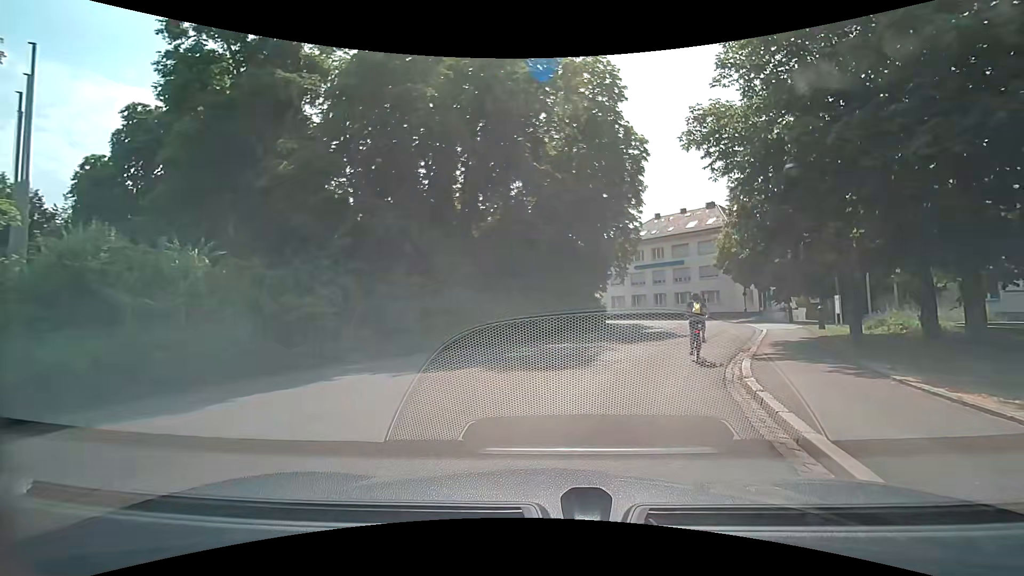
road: unclassified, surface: asphalt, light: Day
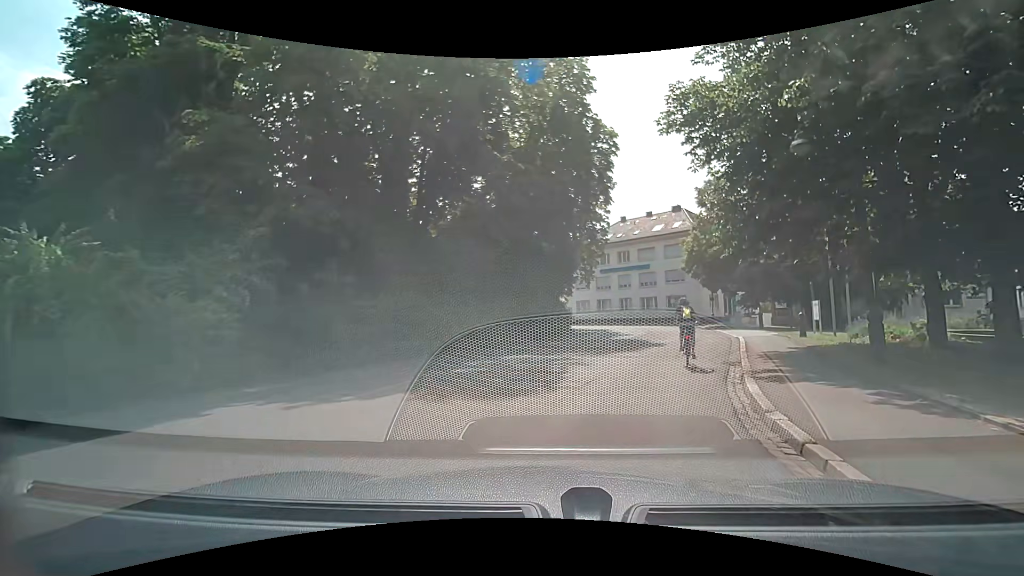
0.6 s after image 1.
(+0.1, +2.7) m; +5°
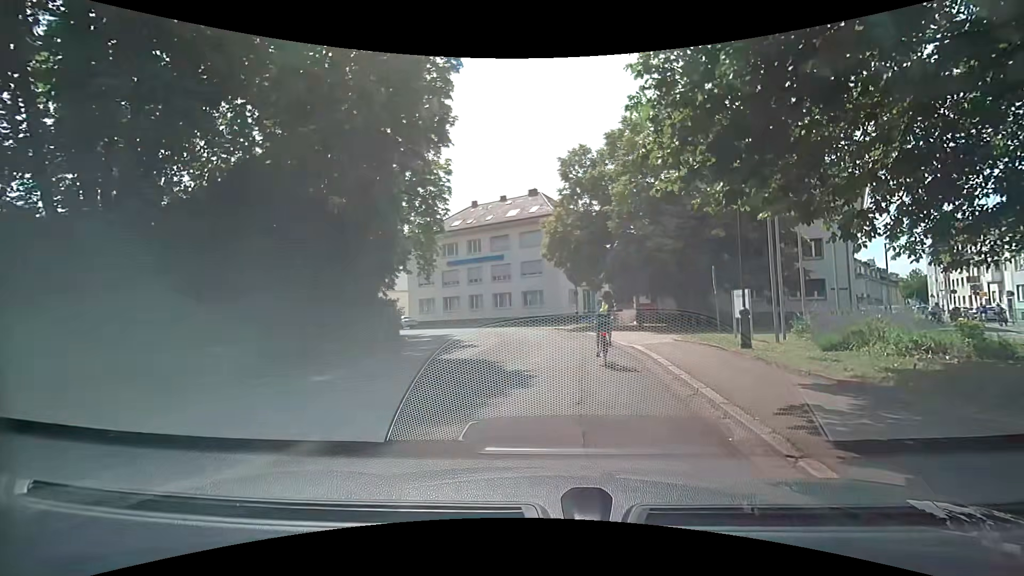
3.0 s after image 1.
(+1.4, +10.7) m; +16°
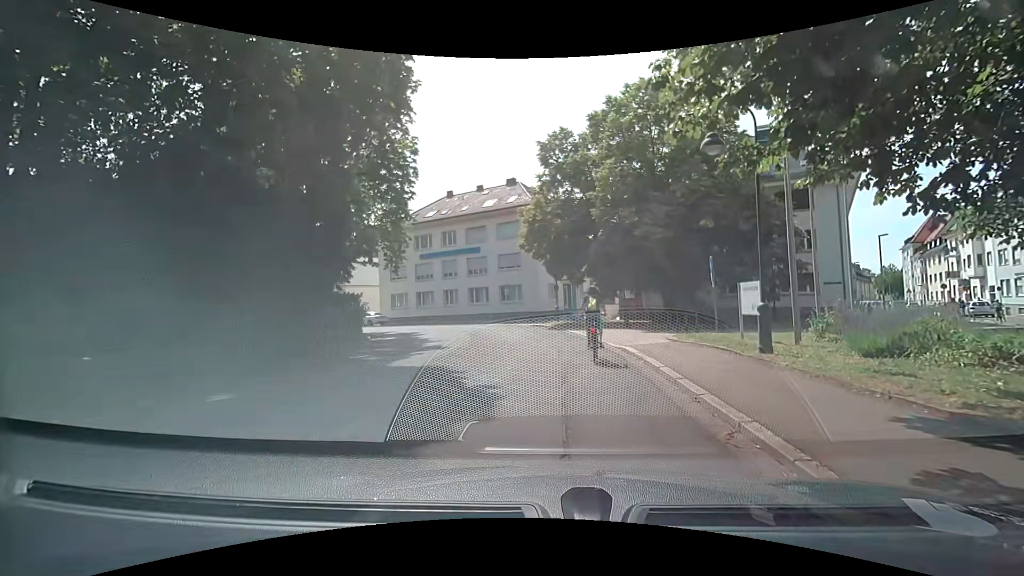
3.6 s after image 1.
(+0.1, +2.7) m; +2°
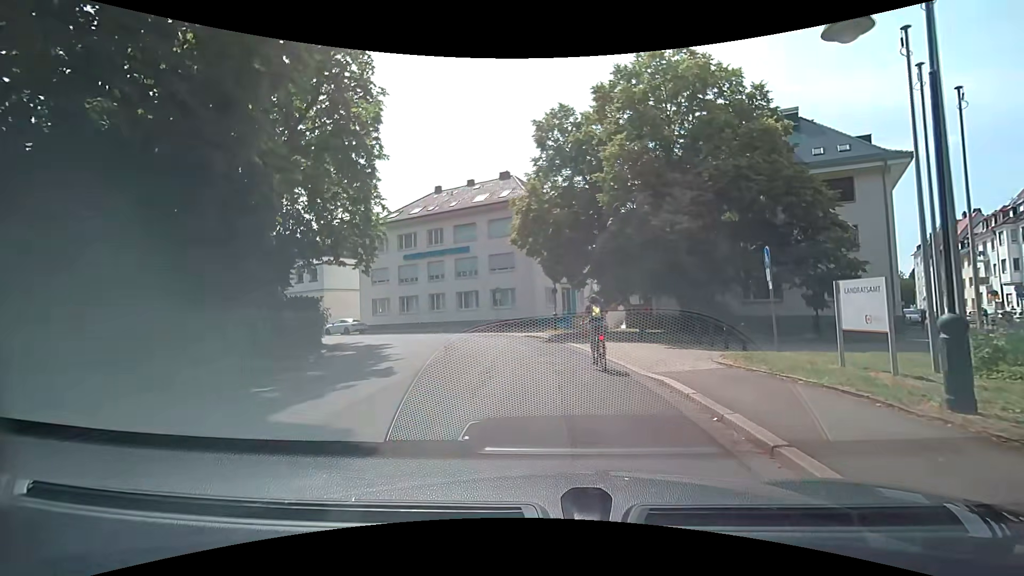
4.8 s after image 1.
(+0.1, +4.9) m; +1°
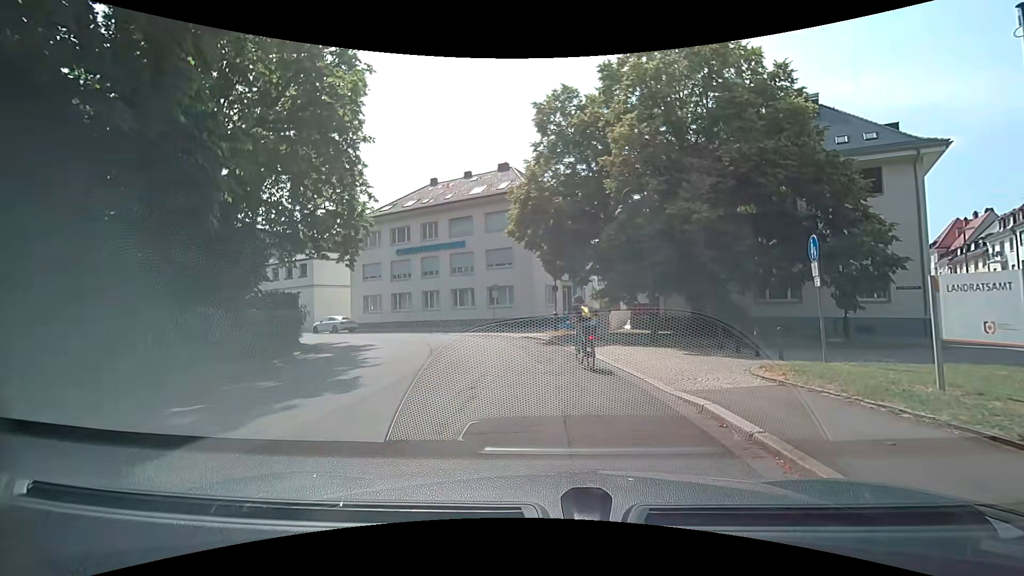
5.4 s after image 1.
(0.0, +2.3) m; 0°
